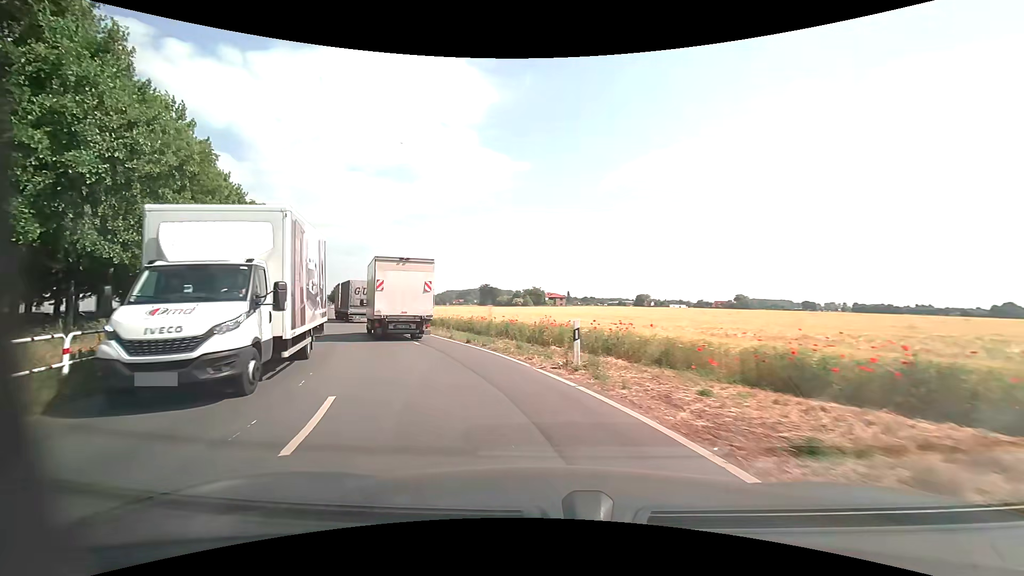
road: unclassified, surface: asphalt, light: Day
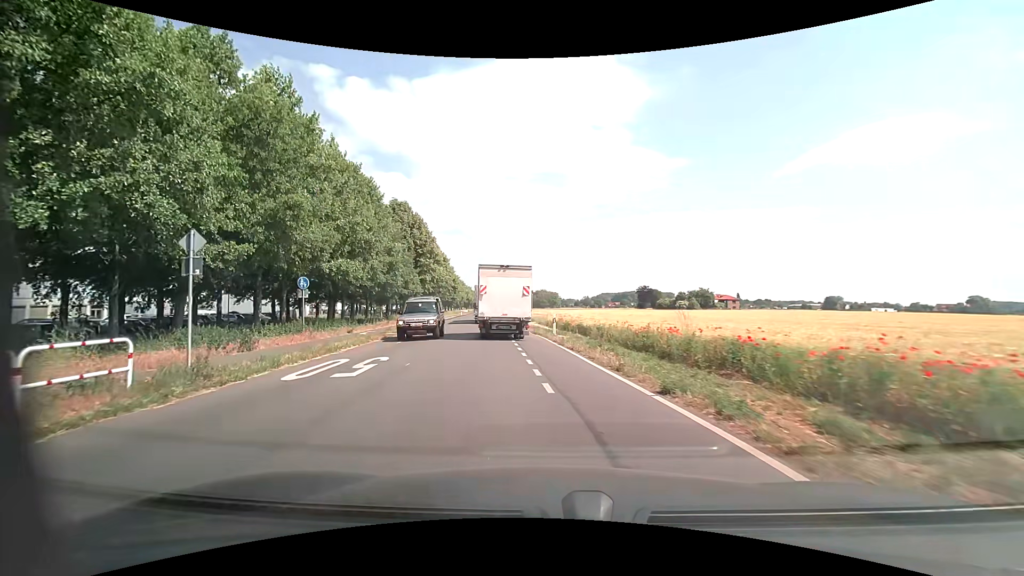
(-1.6, +10.1) m; -18°
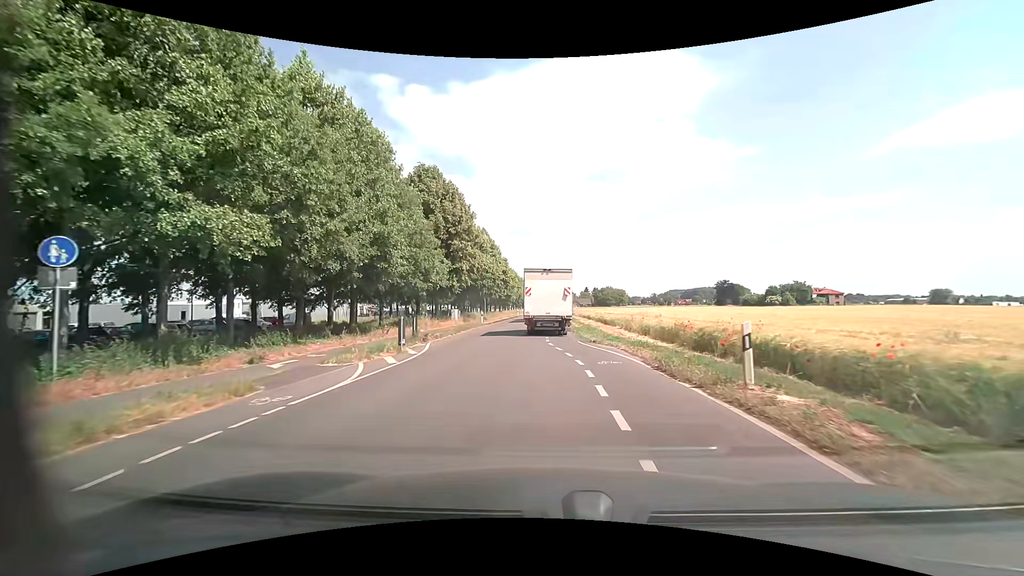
(-1.4, +17.2) m; -7°
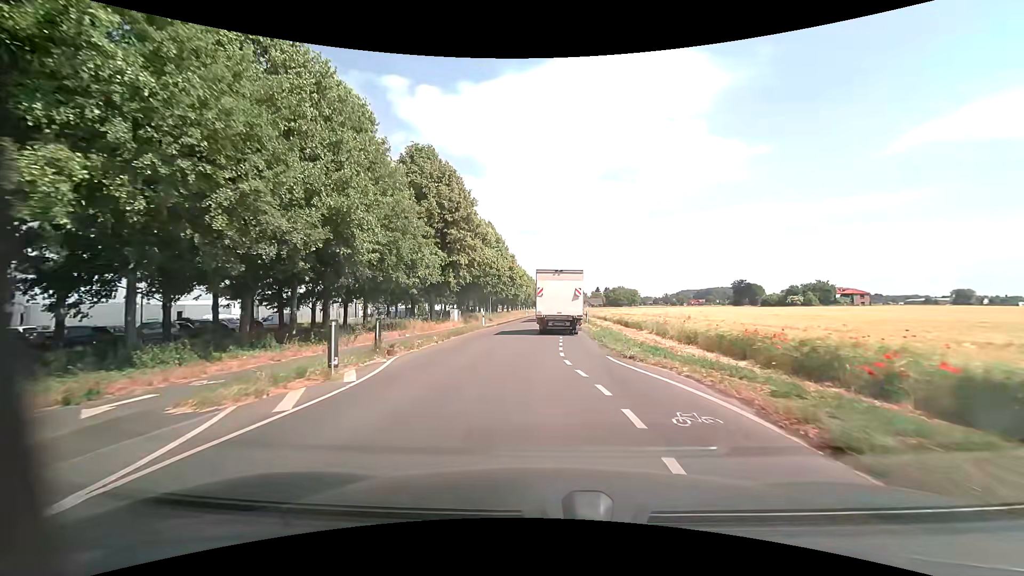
(-0.1, +6.3) m; -1°
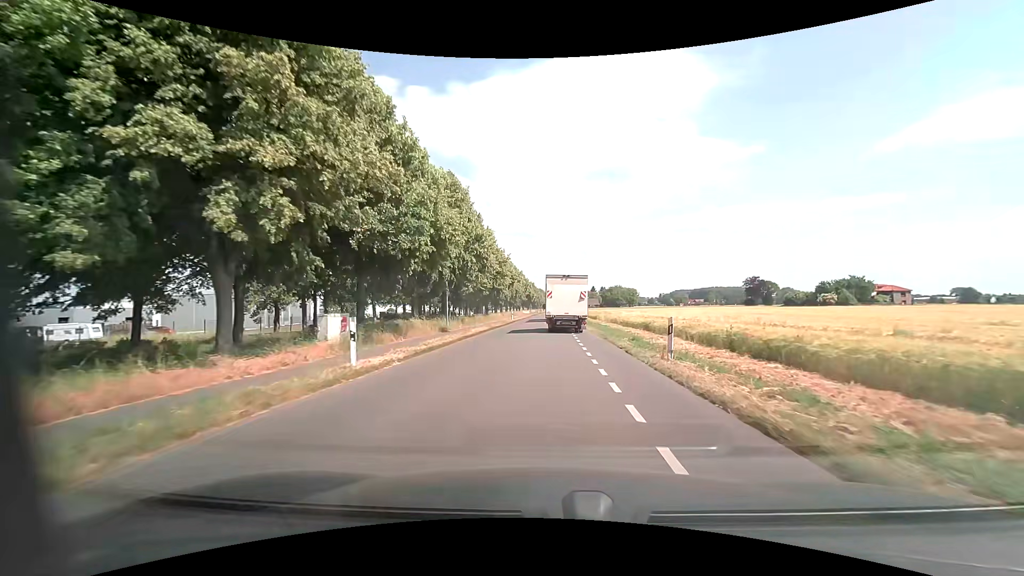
(-0.3, +27.1) m; +1°
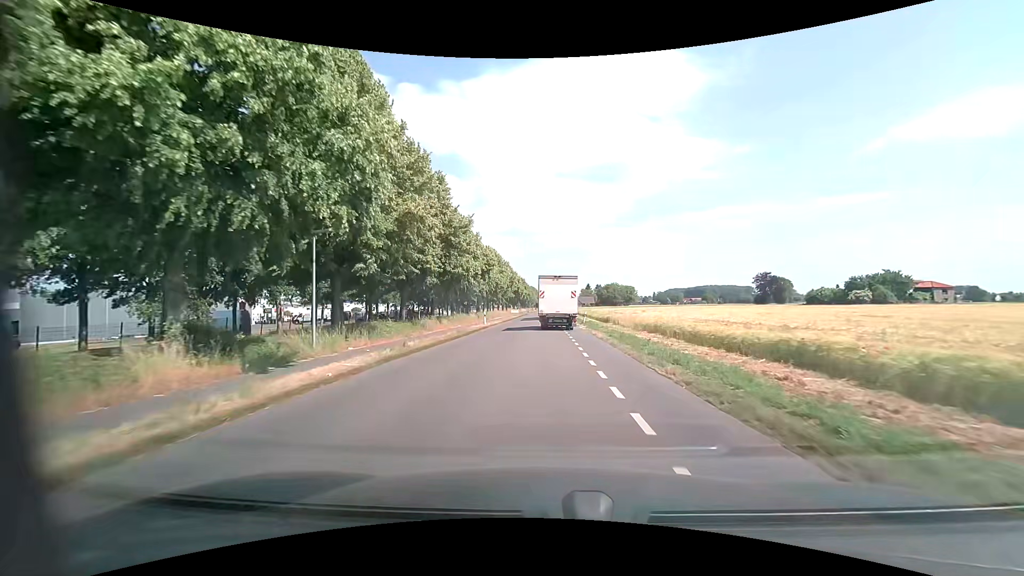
(+0.3, +21.7) m; +1°
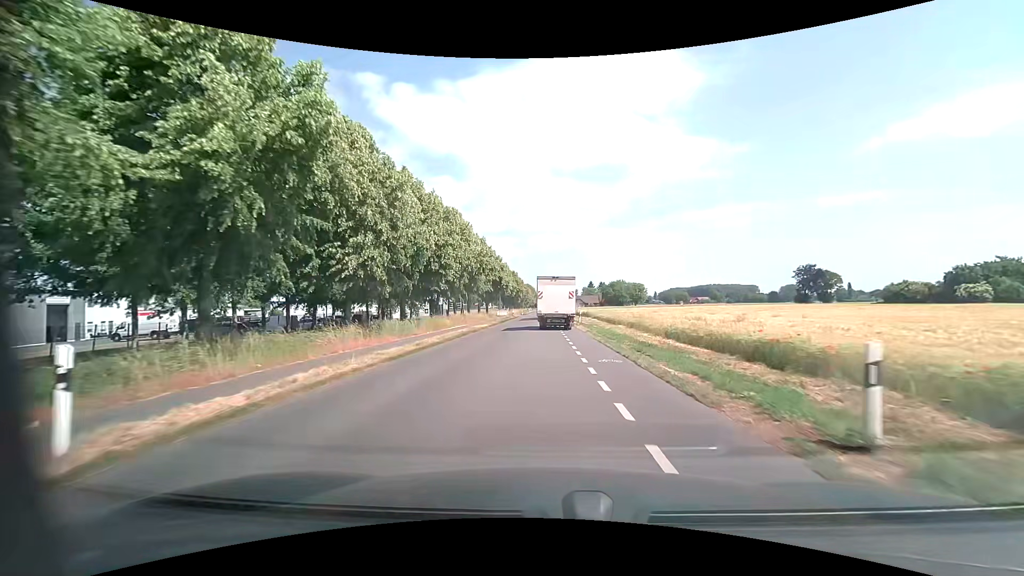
(0.0, +37.2) m; 0°
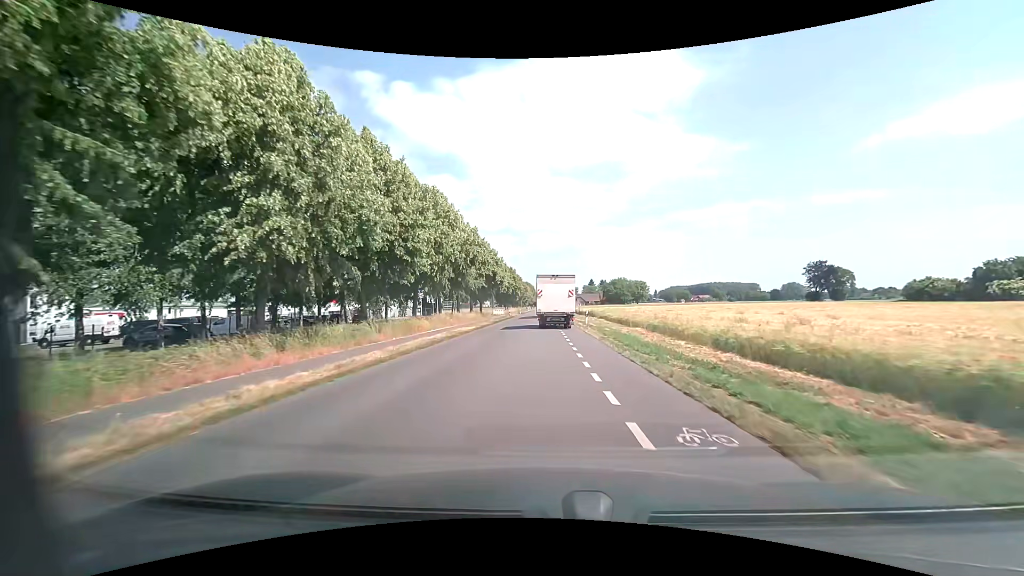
(0.0, +7.5) m; 0°
(0, +10) (0, +20) (0, +30) (0, +40) (0, +50) (0, +60) (0, +70) (0, +80) (-1, +90) (-8, +97) m
